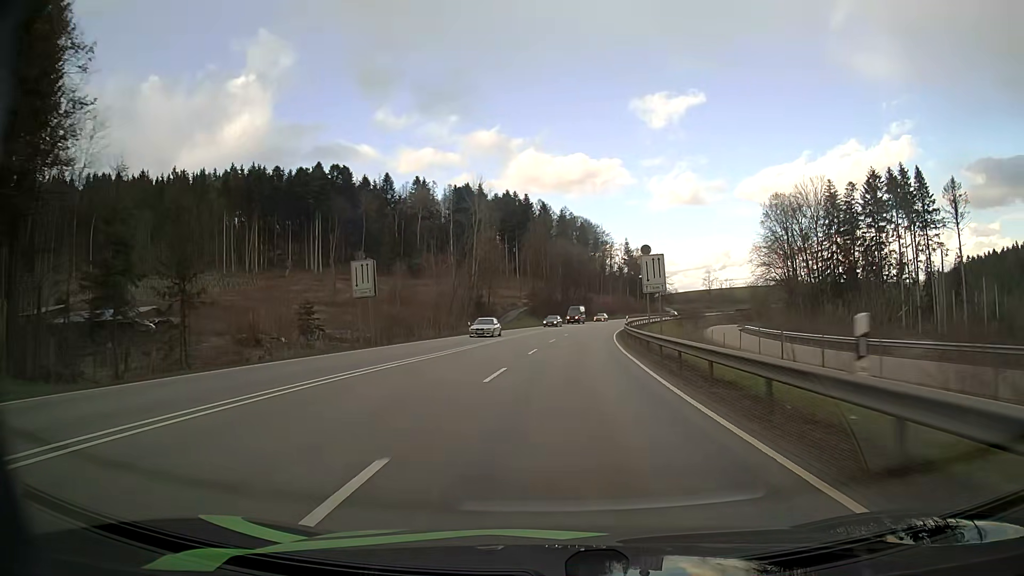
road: primary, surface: asphalt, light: Day
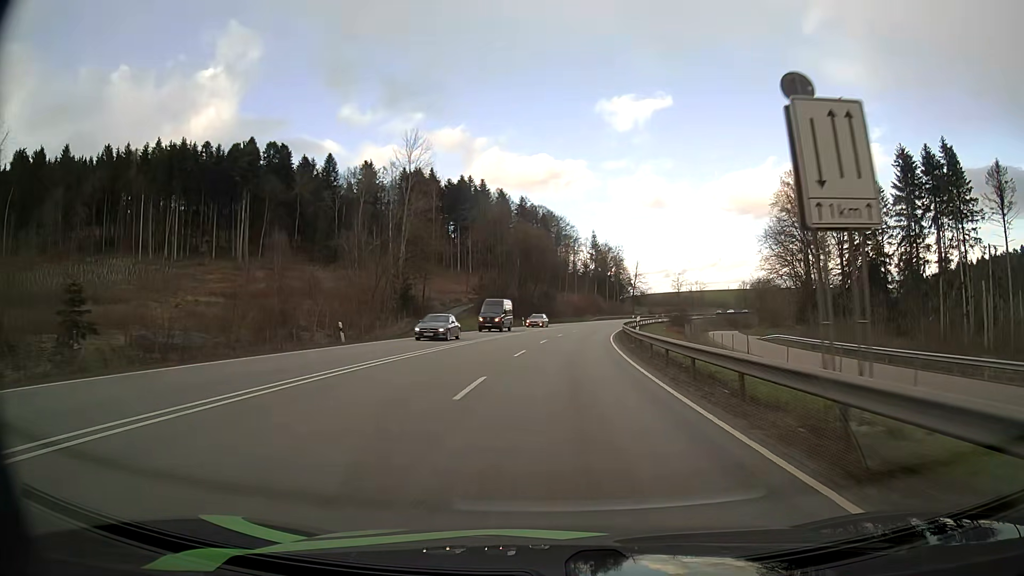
(+0.8, +27.2) m; +3°
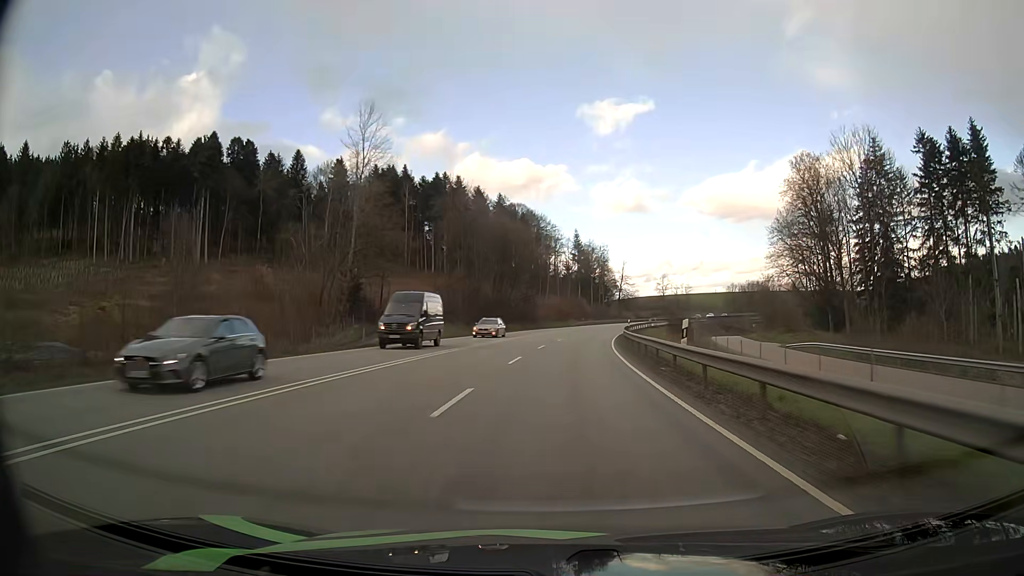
(+0.2, +13.5) m; +2°
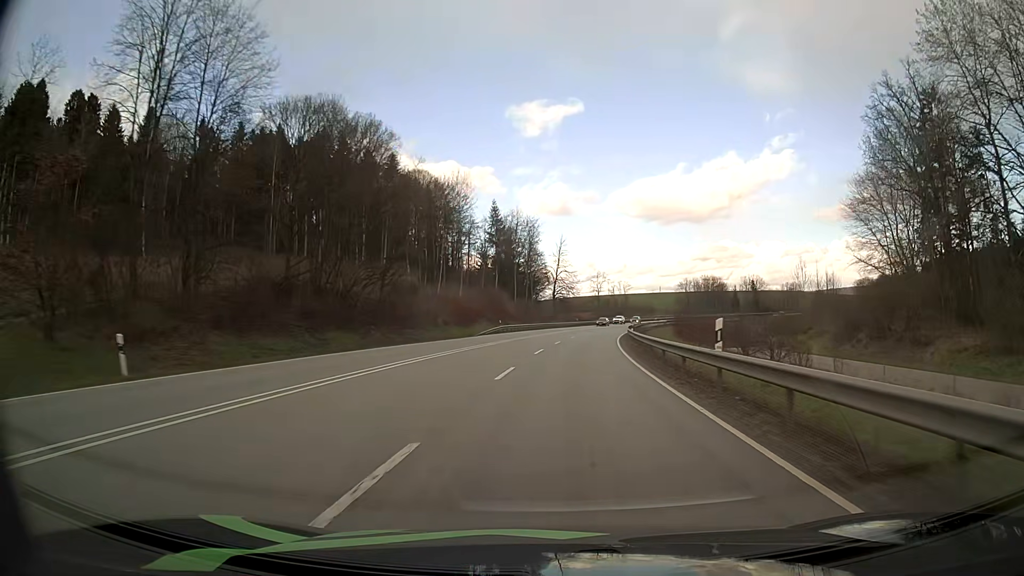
(+3.0, +53.4) m; +7°
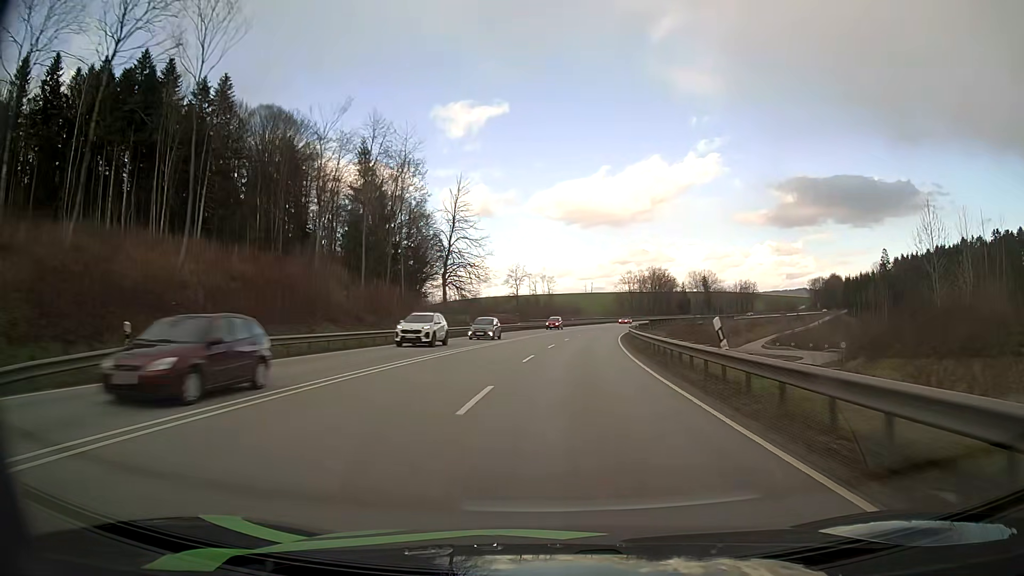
(+3.2, +53.1) m; +7°
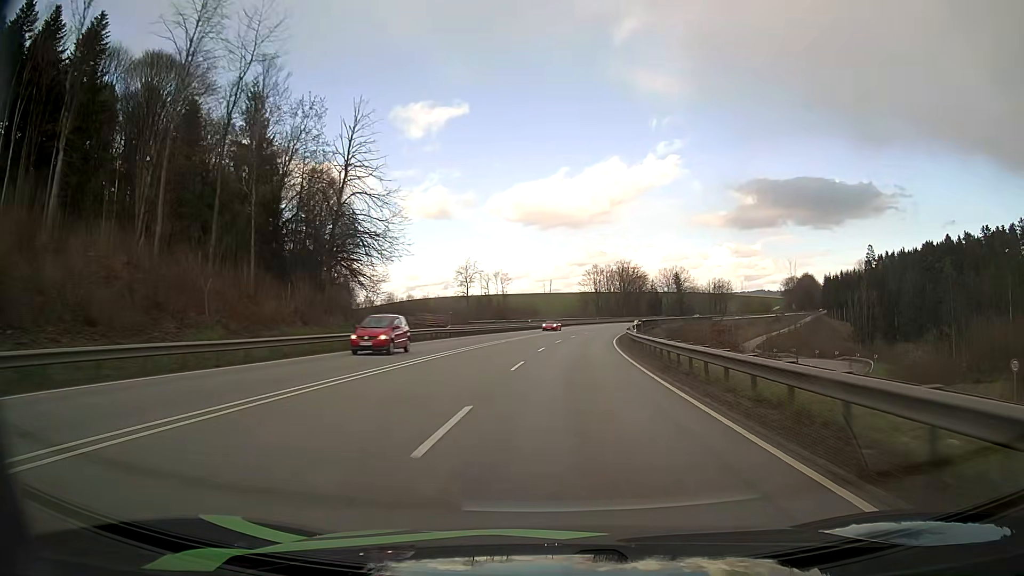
(+0.8, +26.8) m; +3°
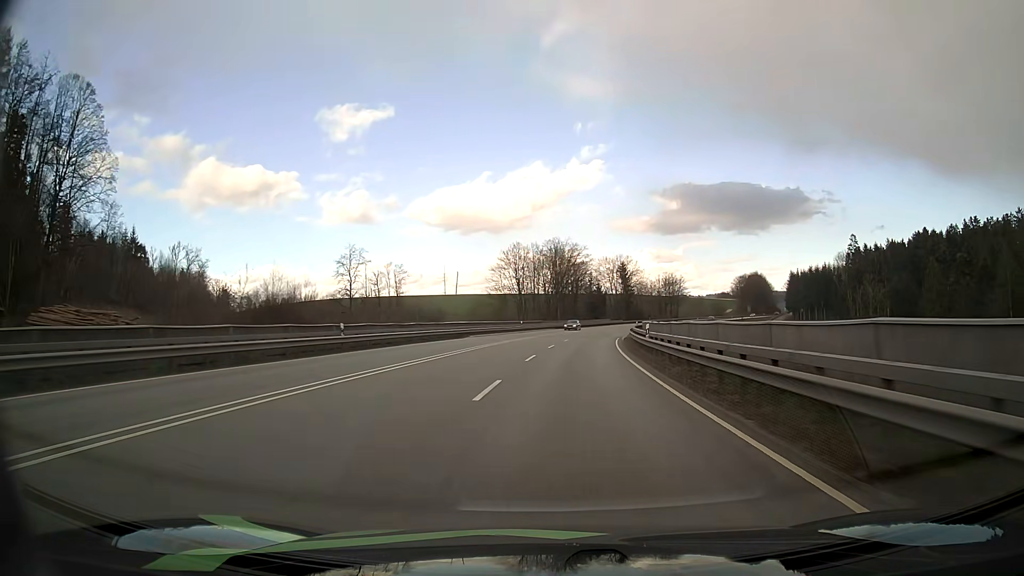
(+3.3, +54.7) m; +7°
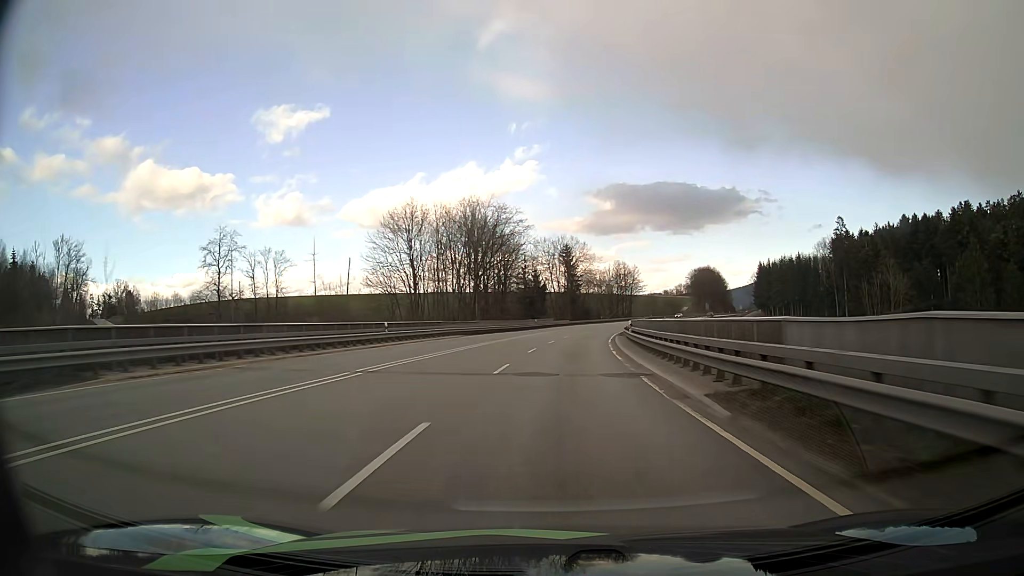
(+2.0, +42.6) m; +6°
(0, +10) (0, +20) (+1, +30) (+2, +40) (+3, +50) (+4, +60) (+5, +70) (+7, +80) (+9, +89) (+11, +99) m
